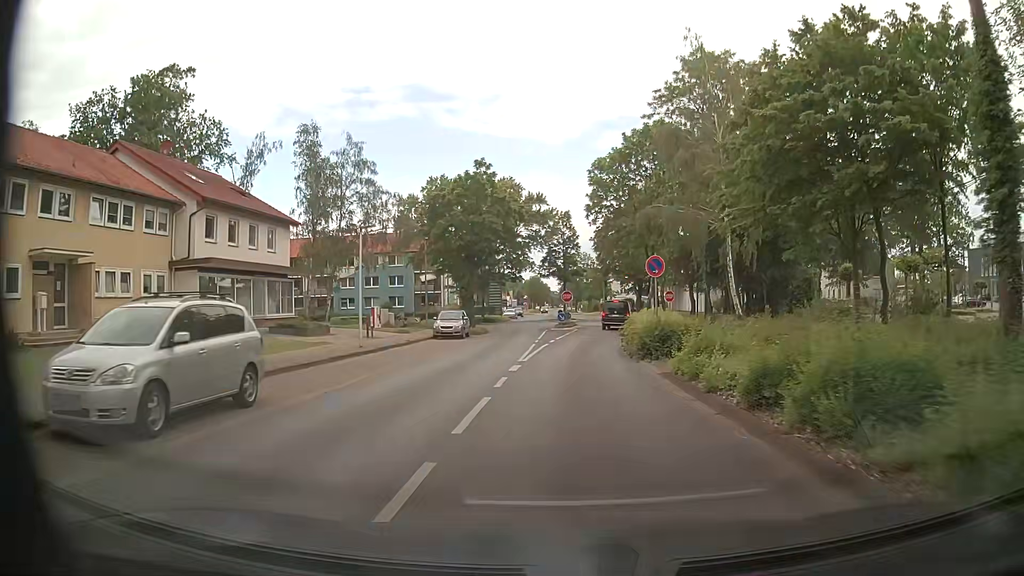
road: unclassified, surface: asphalt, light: Day
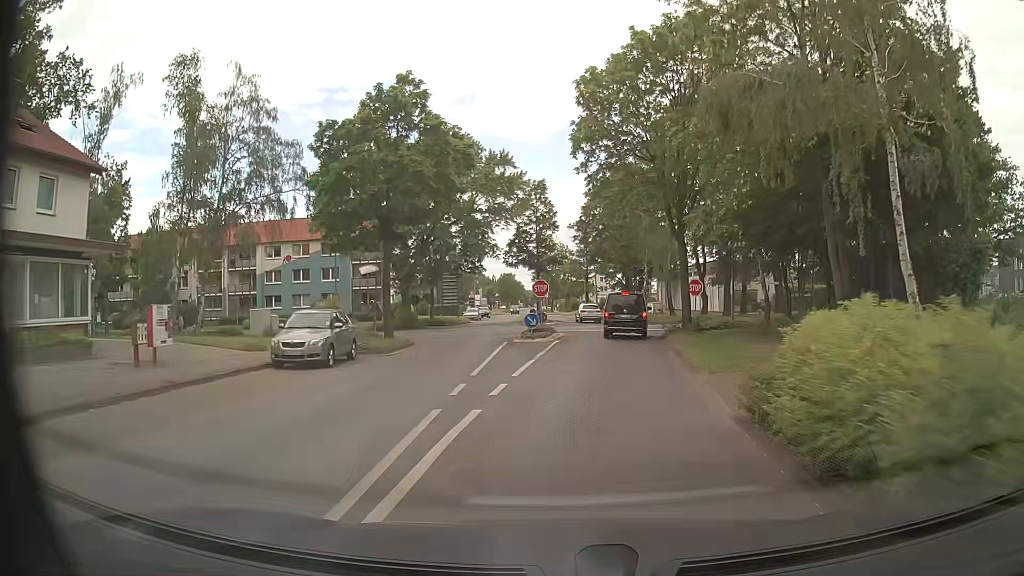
(+0.2, +18.0) m; +1°
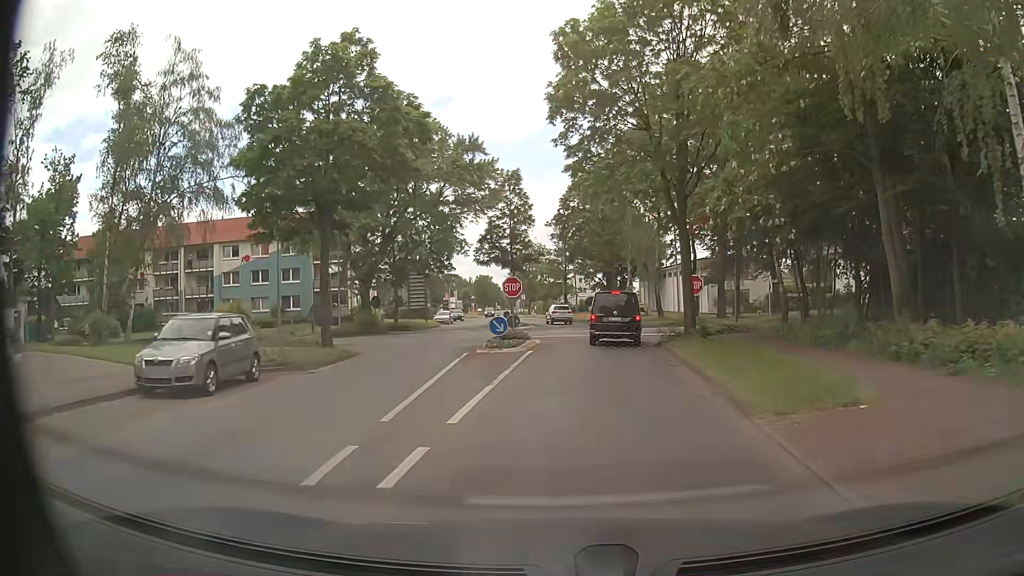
(+0.1, +5.3) m; +3°
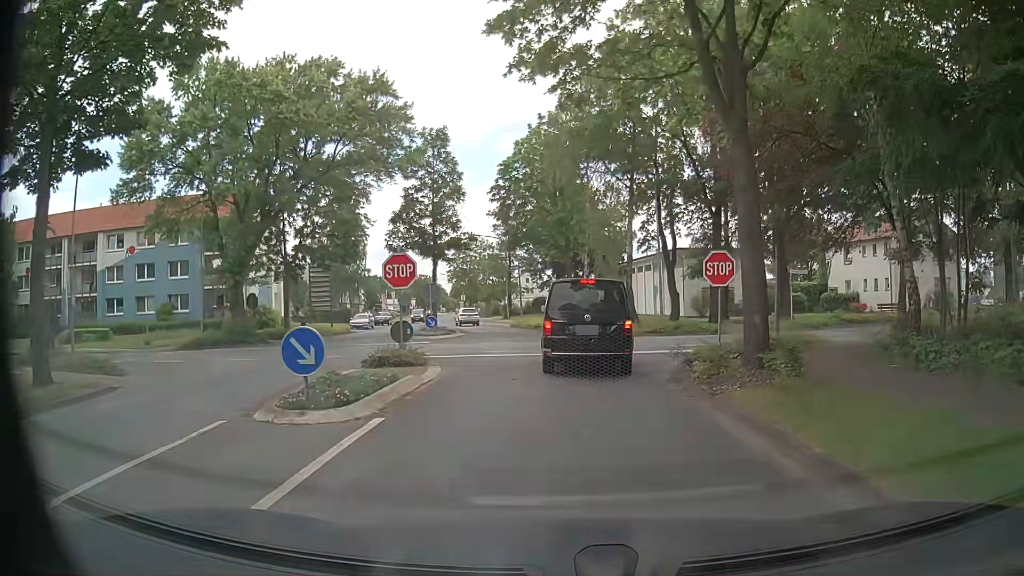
(+0.4, +12.8) m; +3°
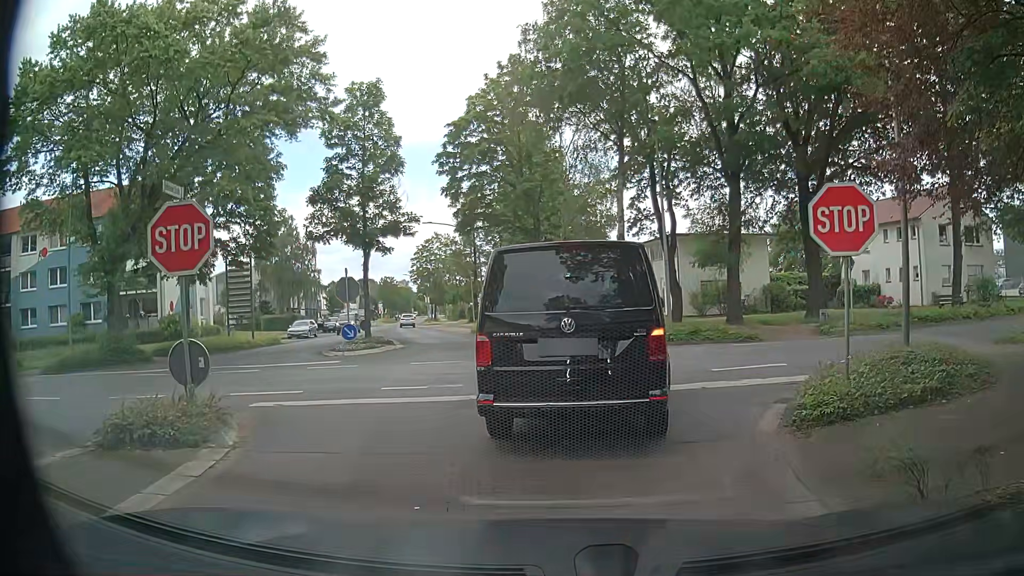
(+0.4, +8.9) m; +5°
